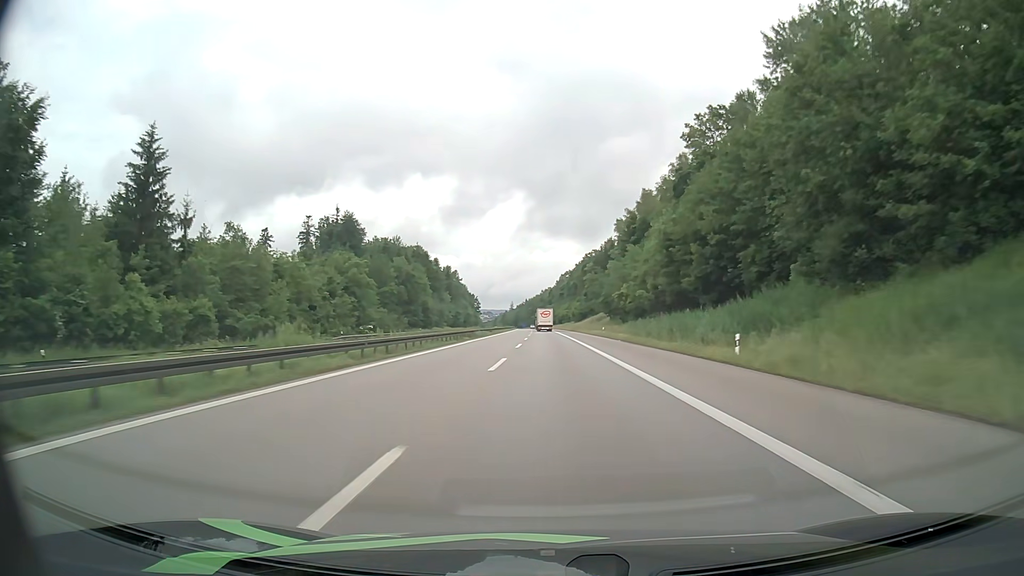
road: motorway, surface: asphalt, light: Day
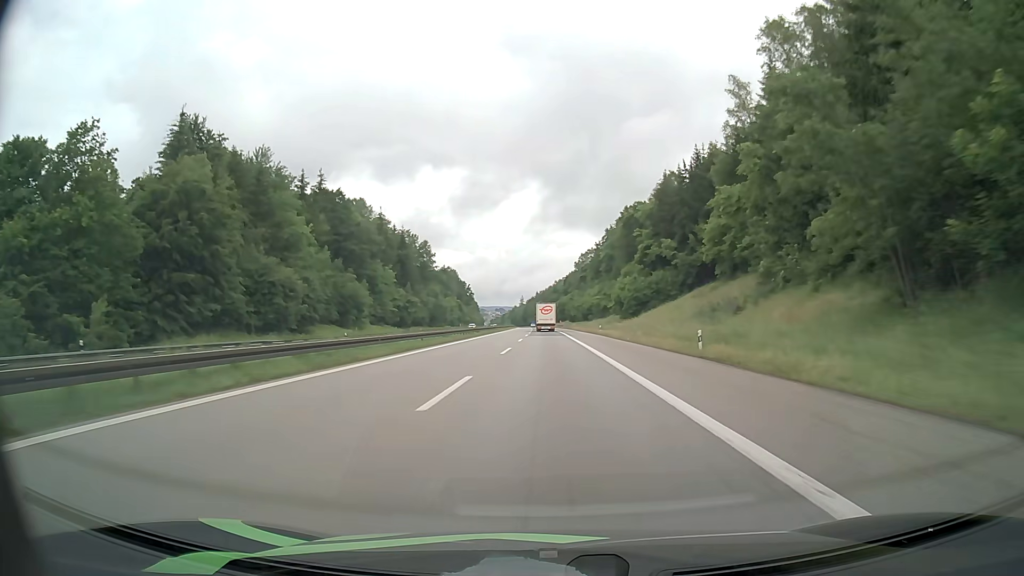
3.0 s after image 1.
(-0.5, +98.1) m; -1°
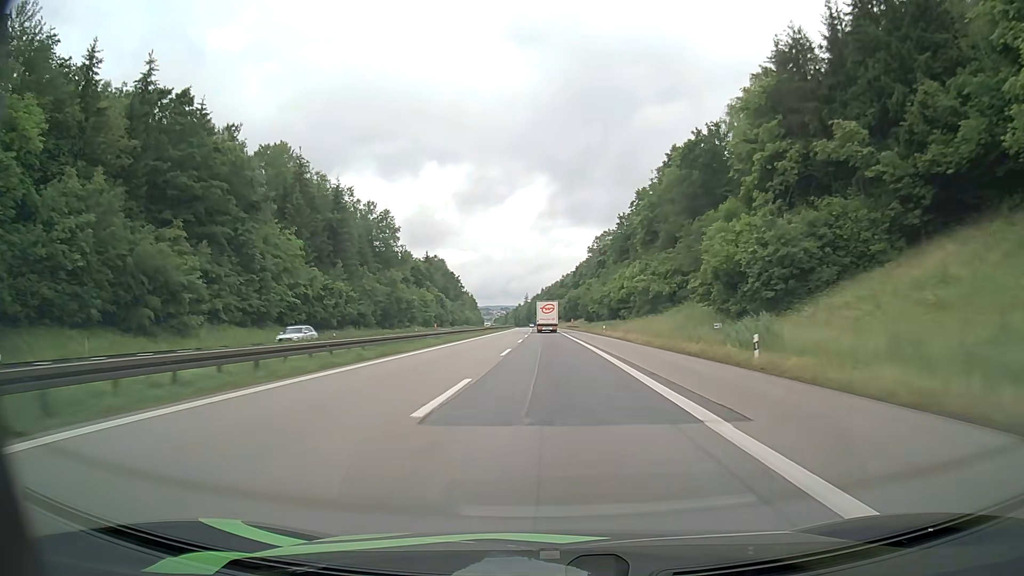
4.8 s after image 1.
(-0.2, +54.7) m; -1°
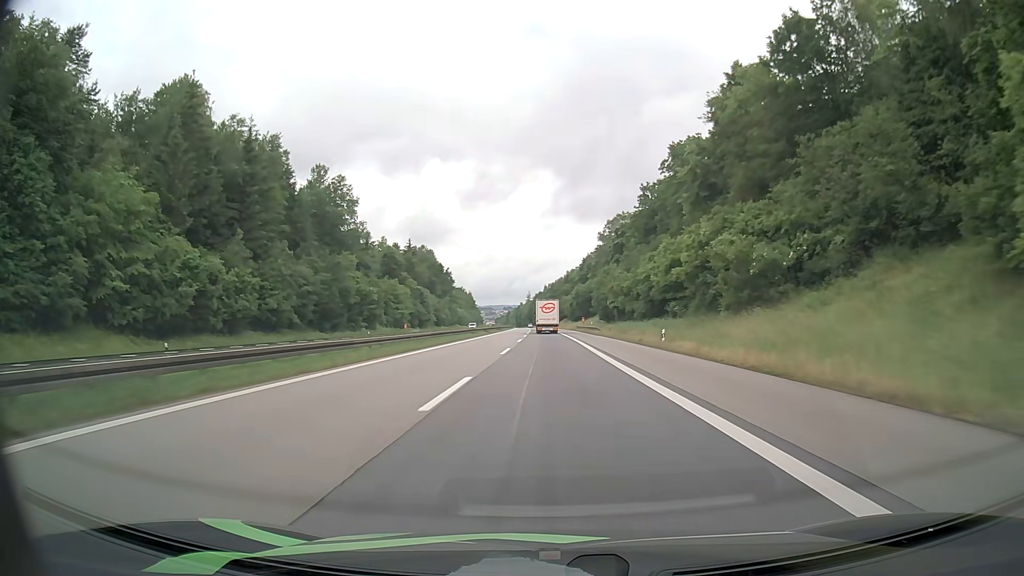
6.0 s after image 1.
(-0.1, +34.6) m; 0°
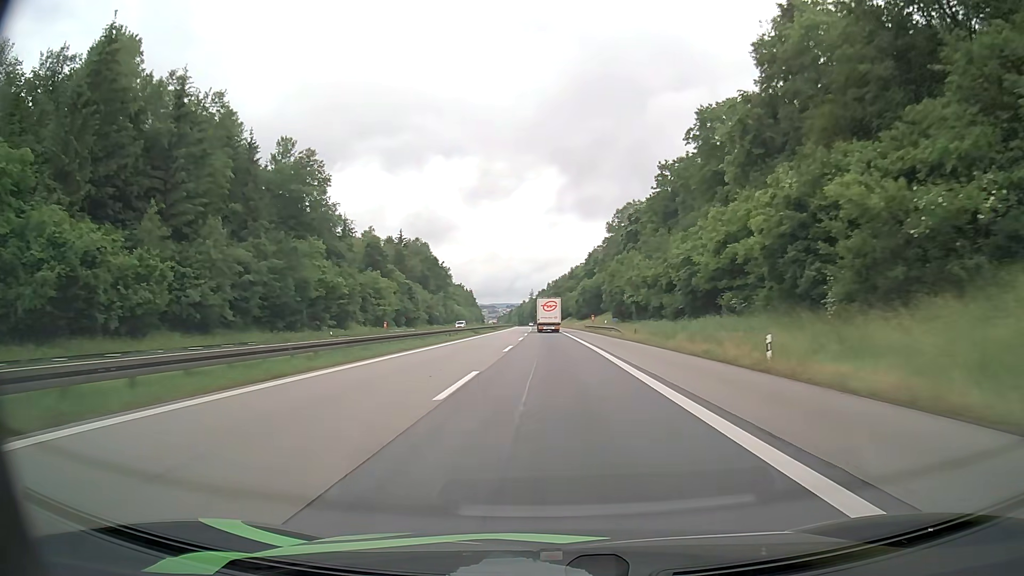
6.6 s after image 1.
(0.0, +16.7) m; 0°
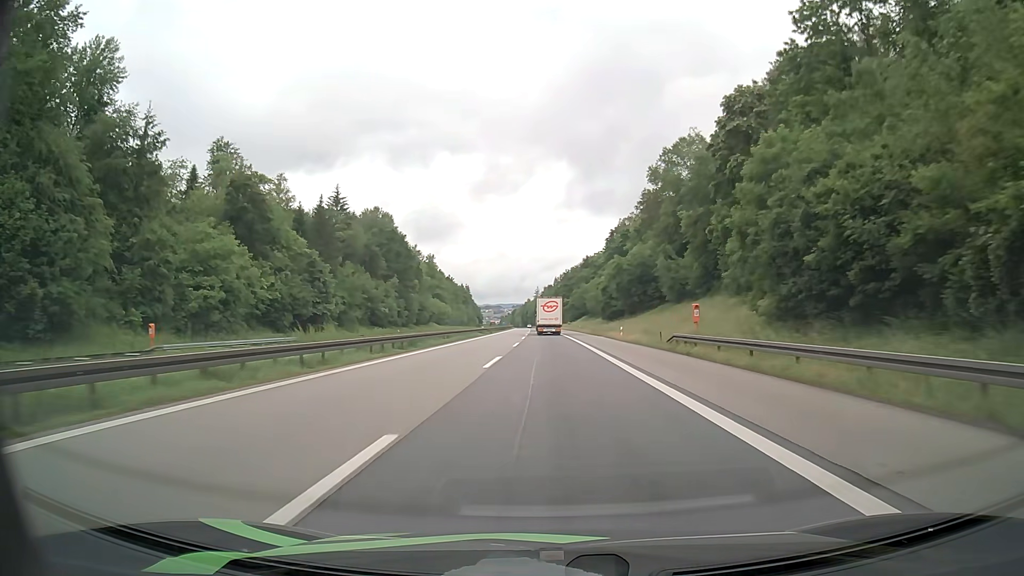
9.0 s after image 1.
(-0.4, +63.2) m; -1°
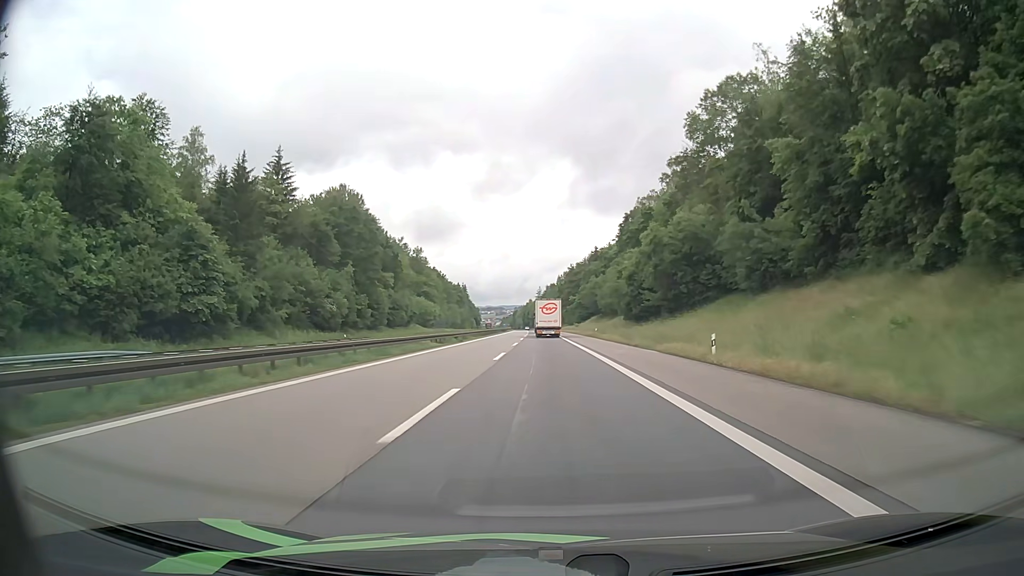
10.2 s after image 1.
(0.0, +30.1) m; 0°
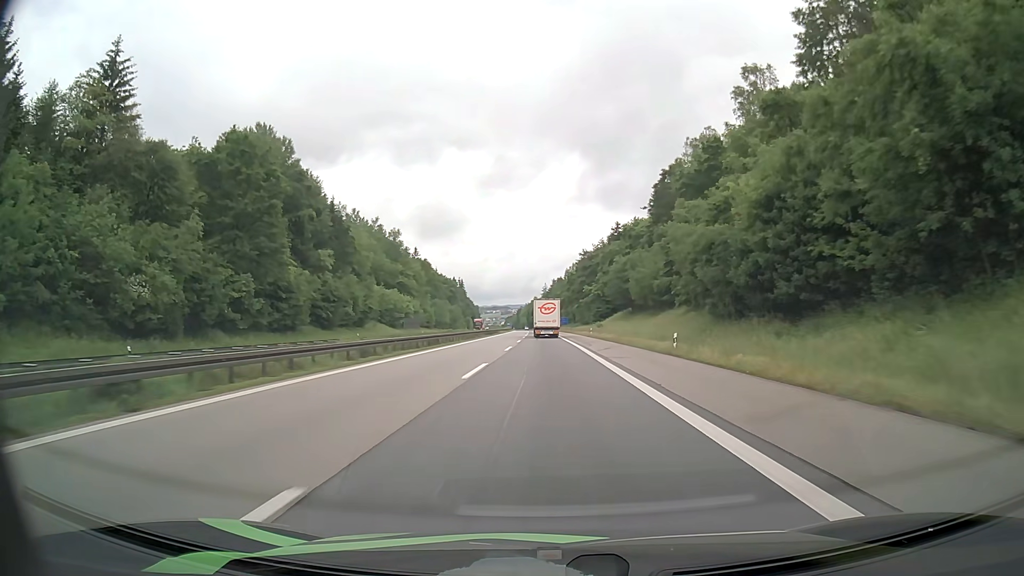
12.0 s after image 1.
(-0.3, +44.5) m; 0°
(0, +10) (0, +20) (0, +30) (0, +40) (0, +50) (-1, +60) (-1, +70) (-1, +80) (-1, +90) (-1, +100) m
